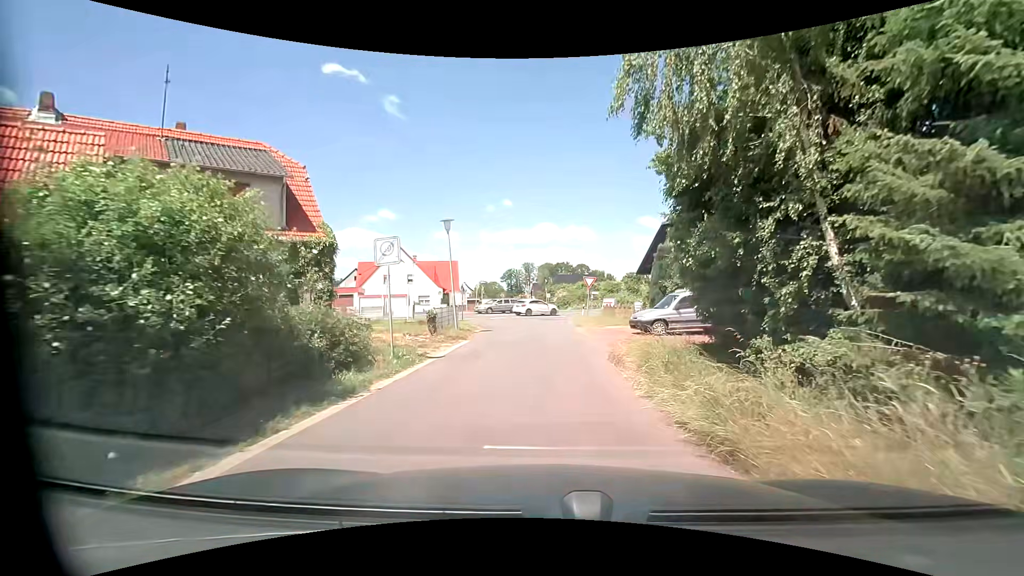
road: residential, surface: asphalt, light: Day
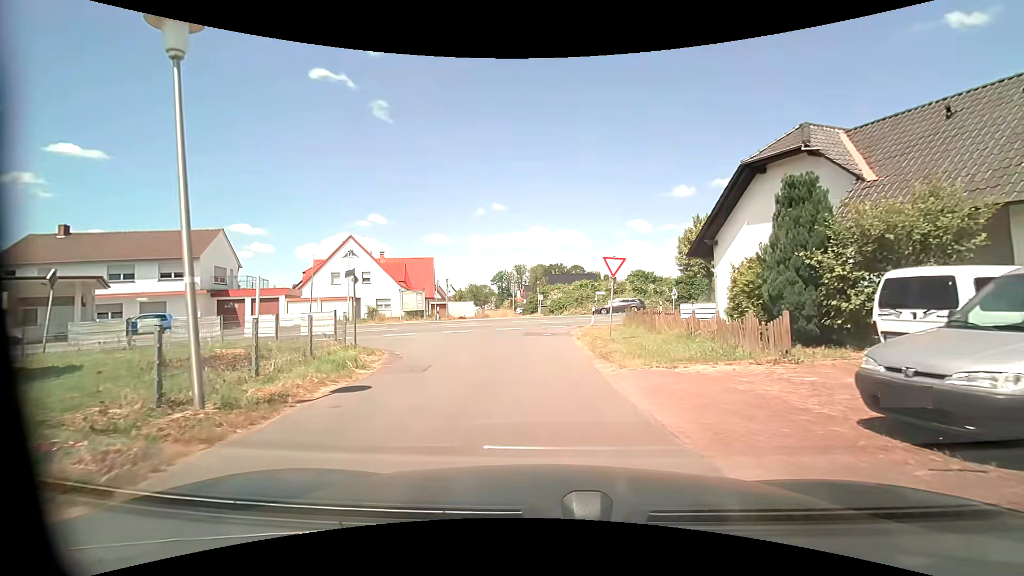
(+0.1, +15.5) m; +1°
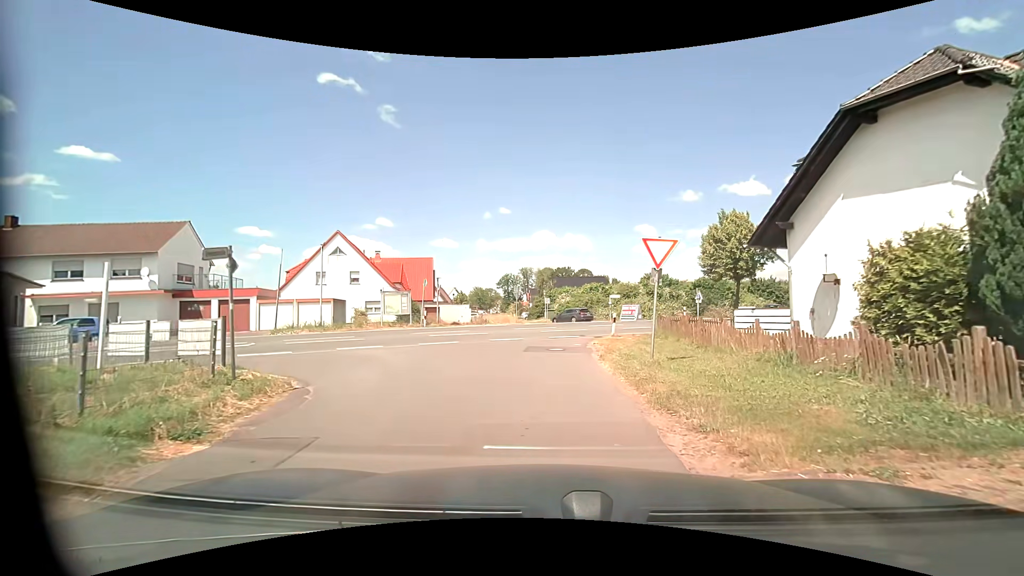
(-0.1, +5.8) m; -1°
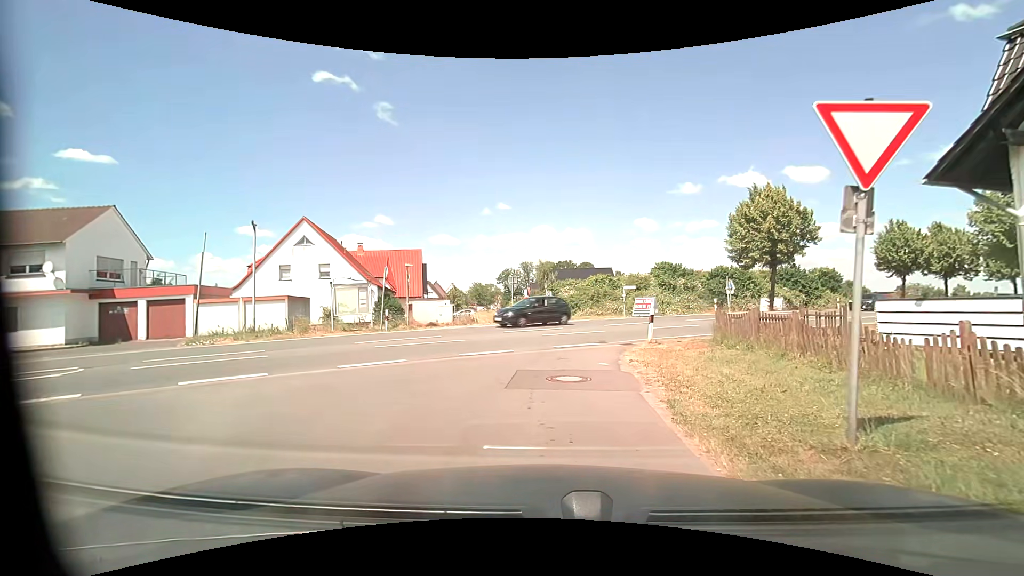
(-0.1, +7.4) m; -1°
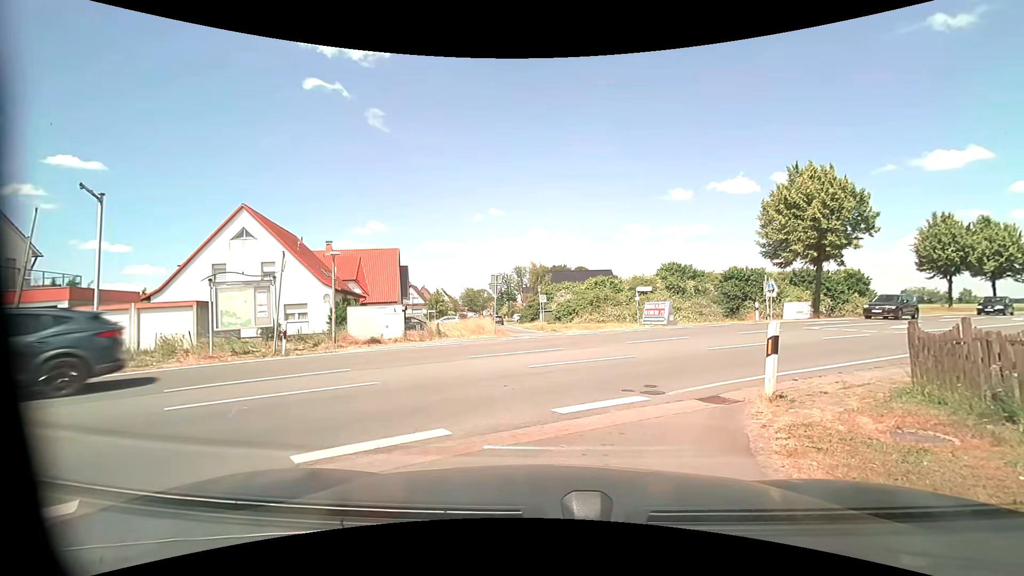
(0.0, +8.0) m; 0°
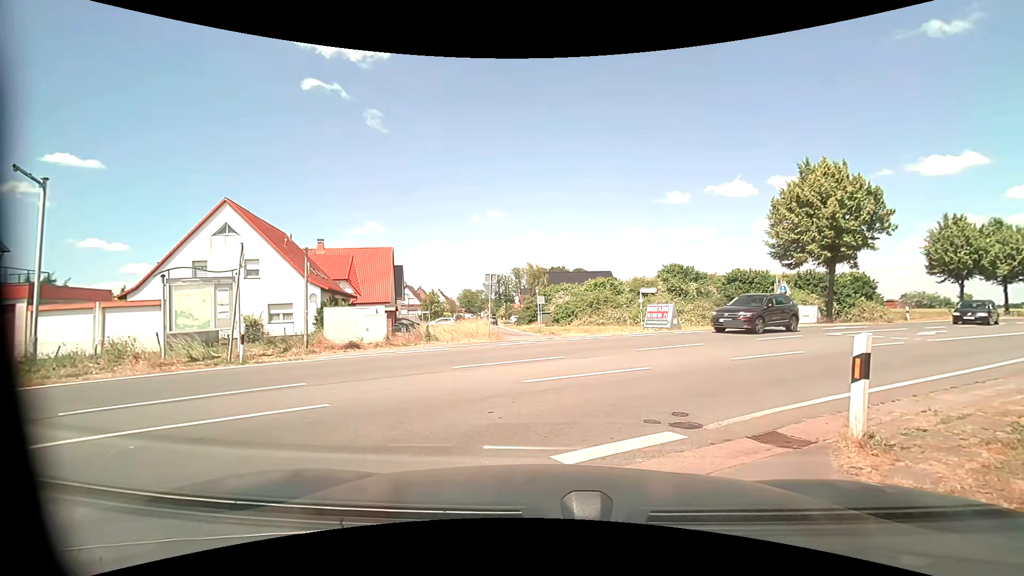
(0.0, +1.8) m; -1°
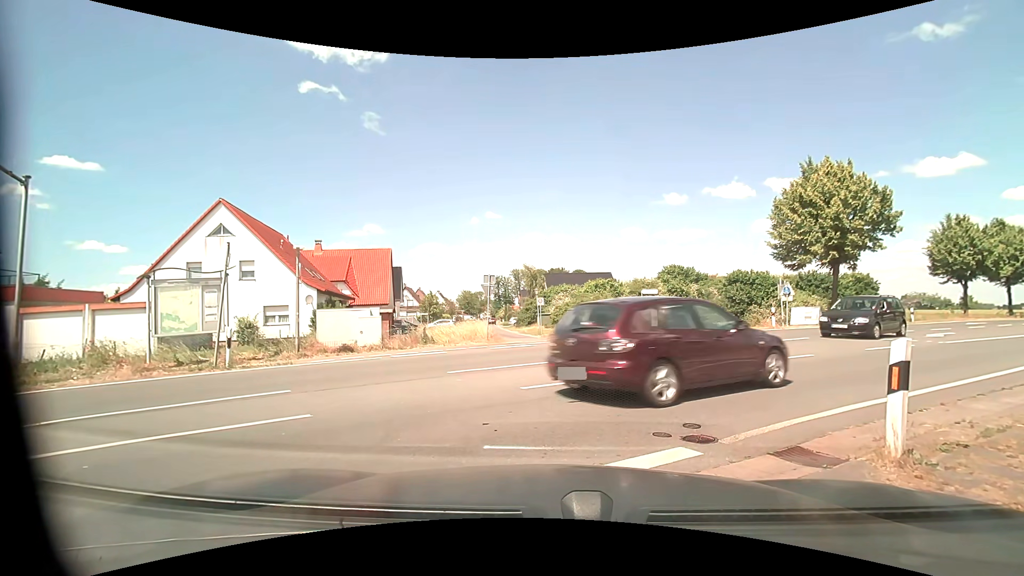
(0.0, +0.5) m; 0°
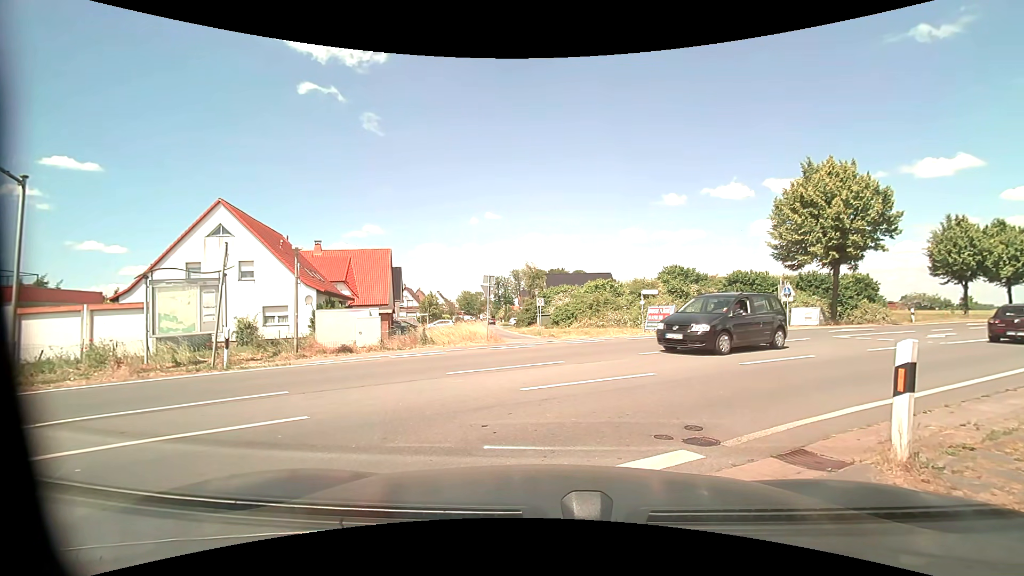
(0.0, +0.1) m; 0°
(+3, +9) (+10, +16) (+18, +22) (+27, +28) (+35, +33) (+43, +39) (+51, +45) (+59, +51) (+67, +57) (+75, +62) m
